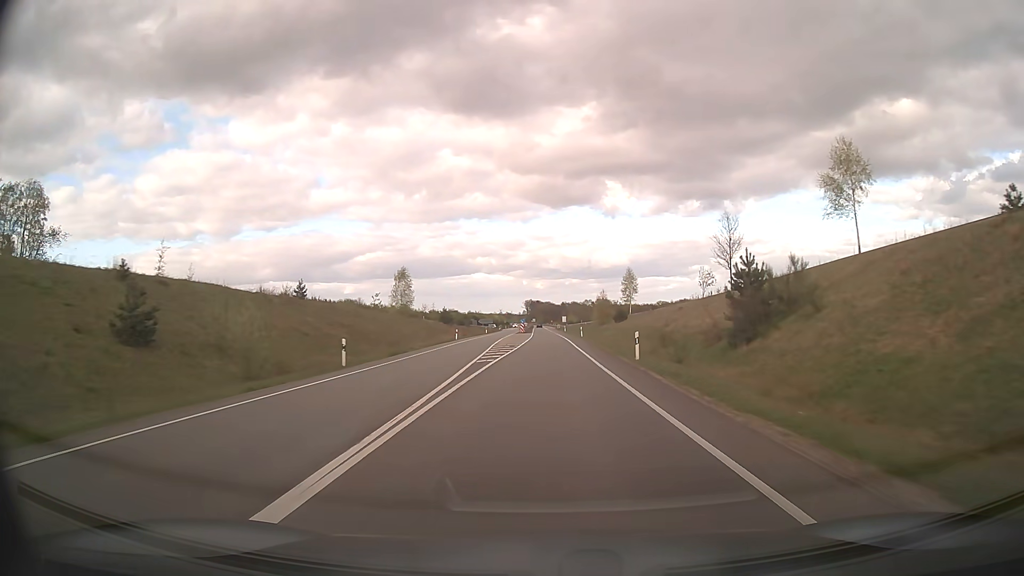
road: trunk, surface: asphalt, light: Day
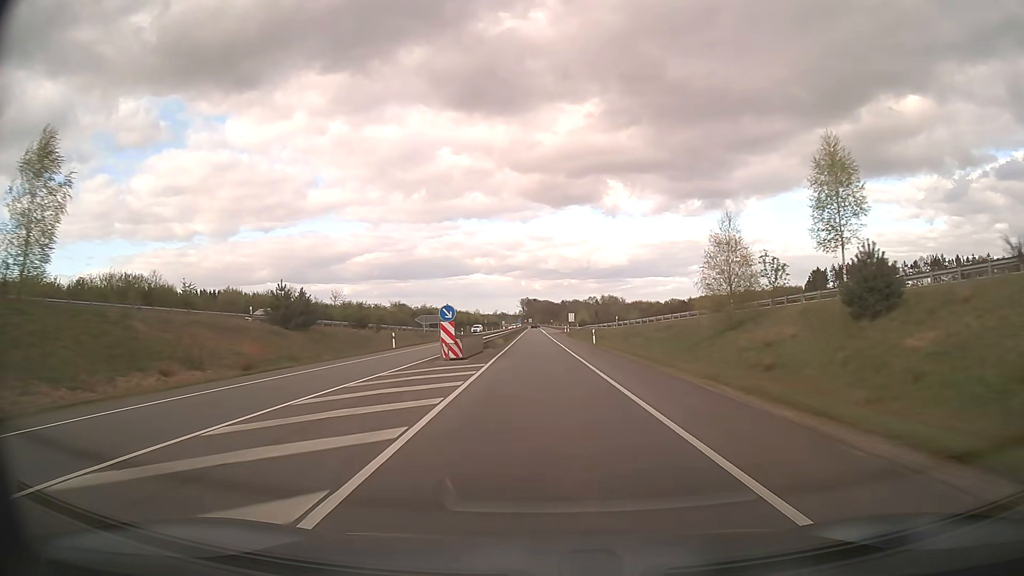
(+0.5, +77.3) m; 0°
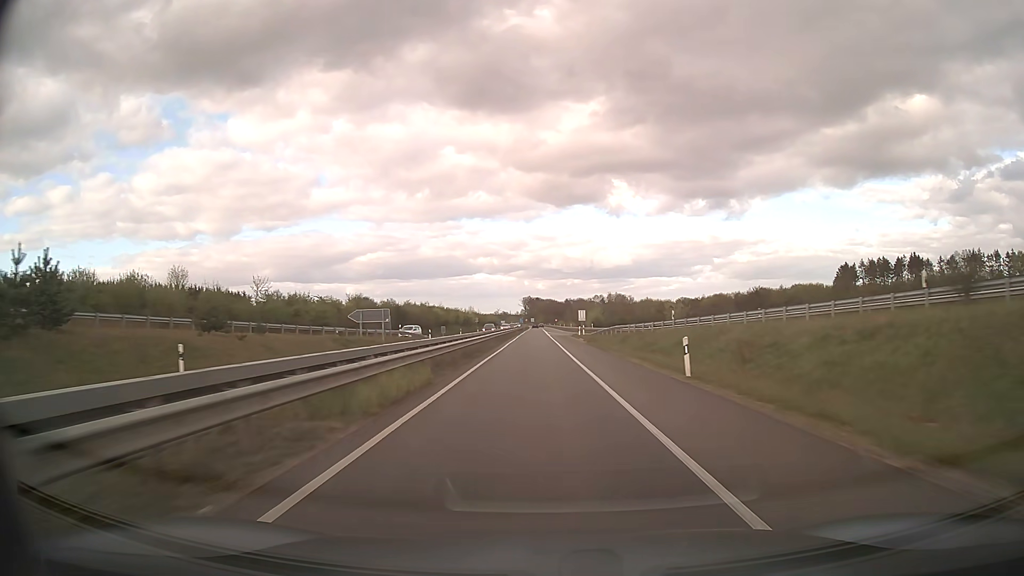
(-0.1, +31.1) m; 0°
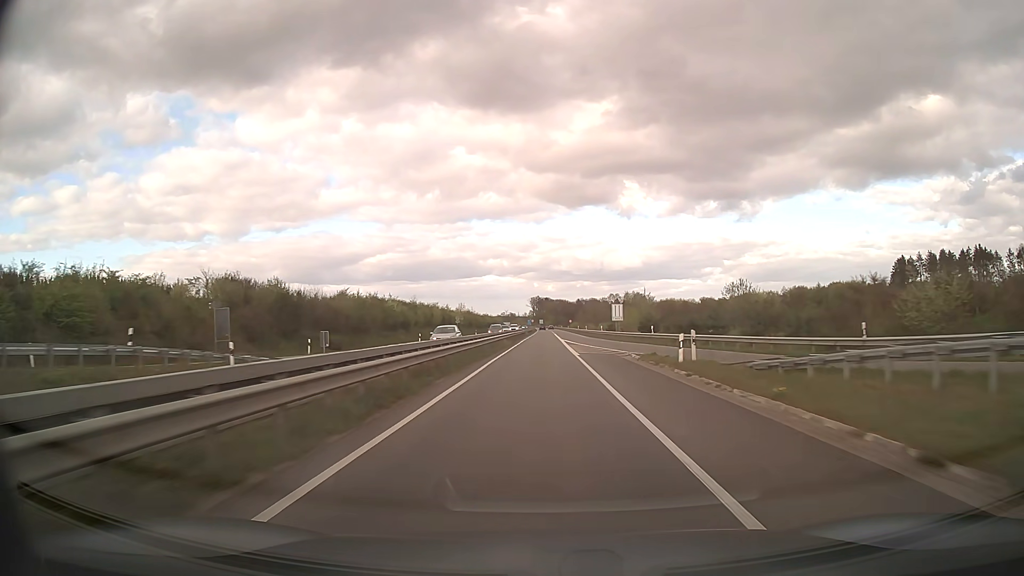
(-0.3, +47.0) m; -1°
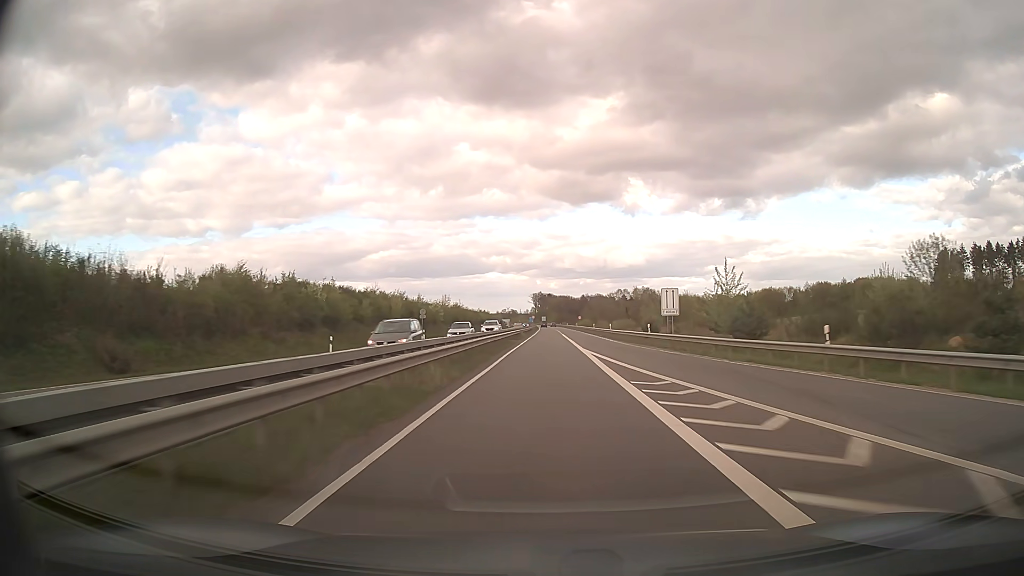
(-0.1, +31.5) m; 0°
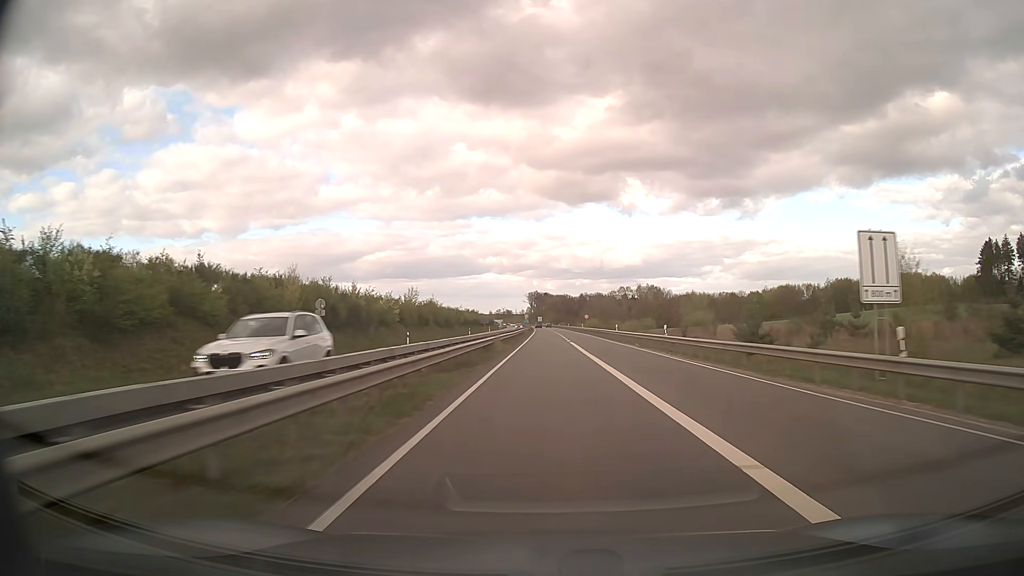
(+0.1, +31.5) m; 0°
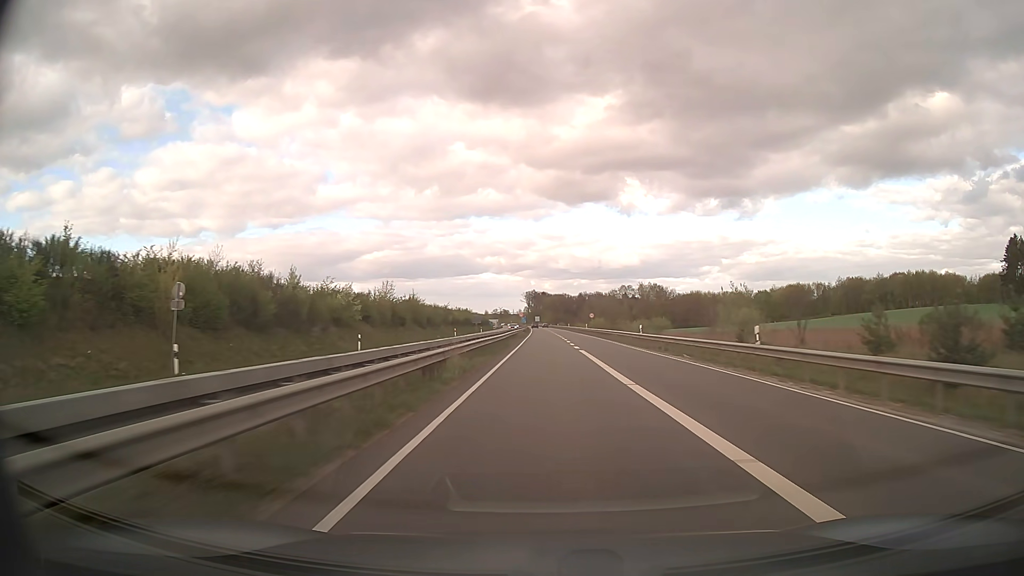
(0.0, +15.8) m; 0°
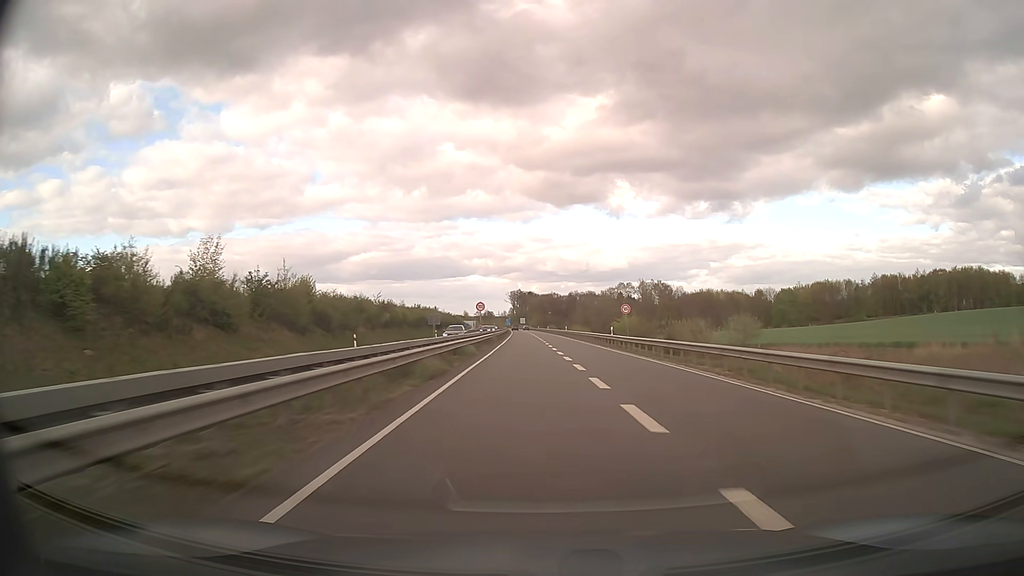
(+0.4, +47.4) m; +1°
(0, +10) (0, +20) (0, +30) (0, +40) (0, +50) (+1, +60) (+1, +70) (+1, +80) (0, +90) (0, +100) m
